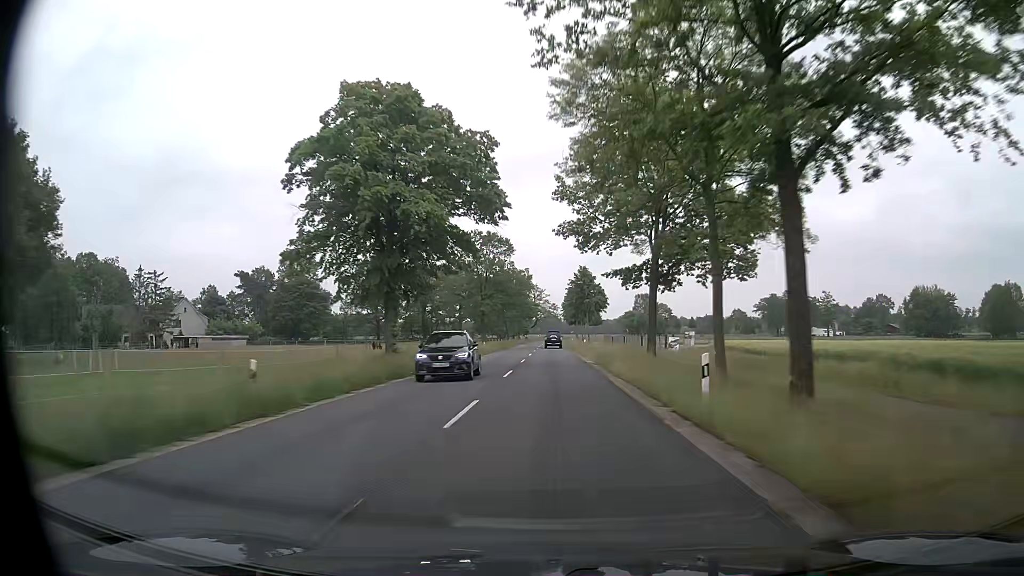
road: secondary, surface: asphalt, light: Day
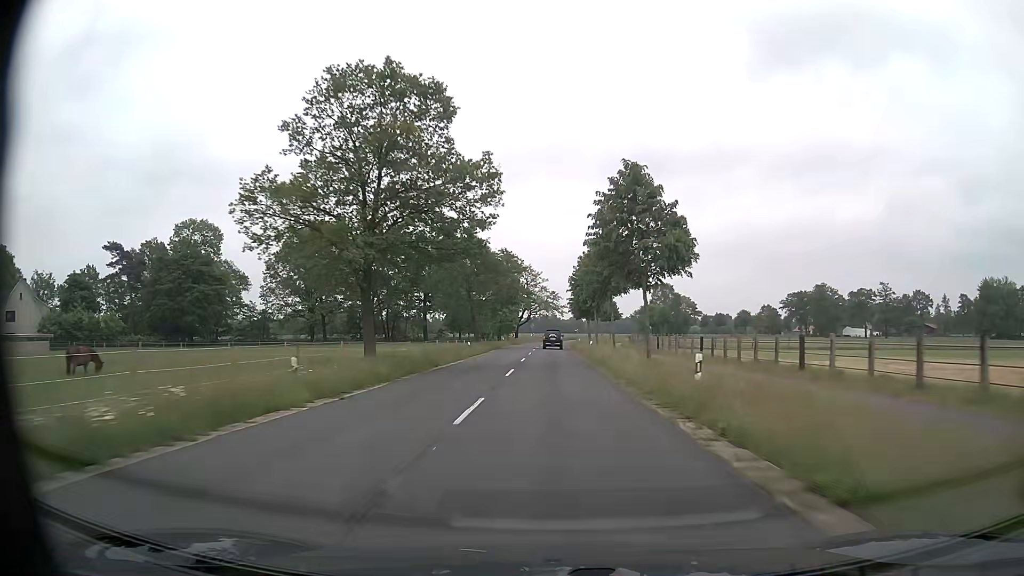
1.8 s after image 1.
(+0.1, +47.8) m; 0°
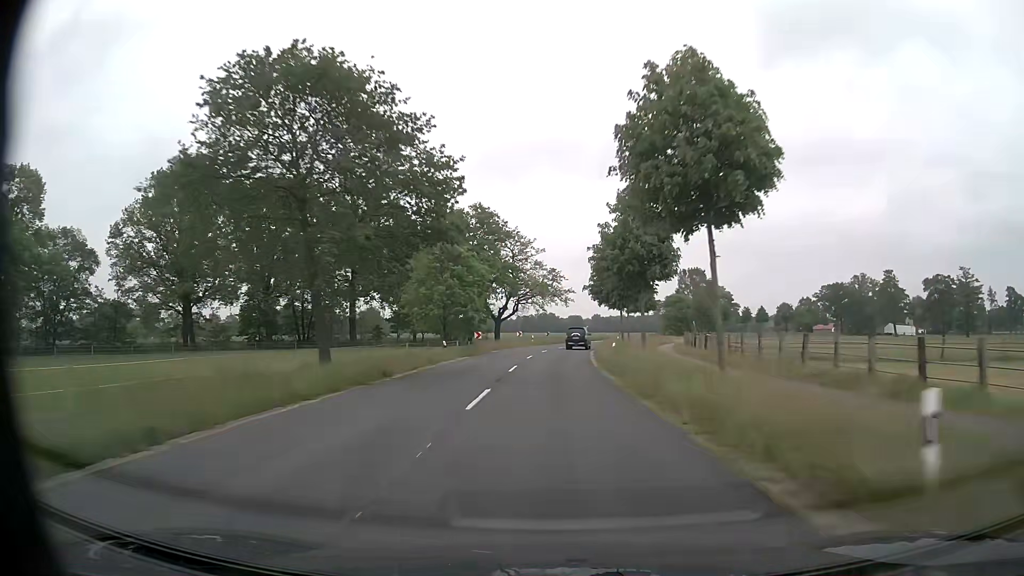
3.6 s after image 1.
(+0.1, +45.9) m; 0°
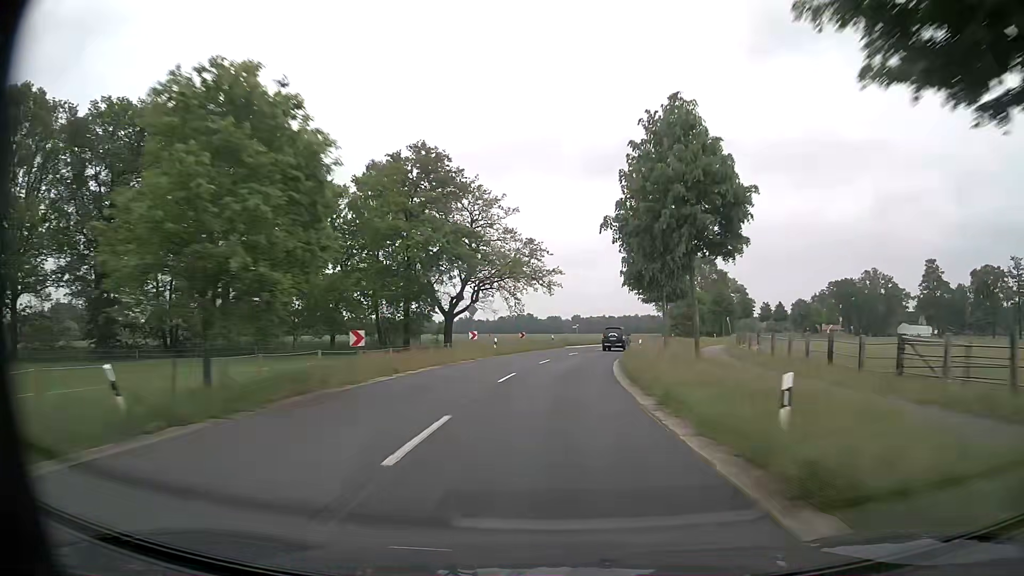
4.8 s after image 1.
(+0.3, +29.2) m; +2°
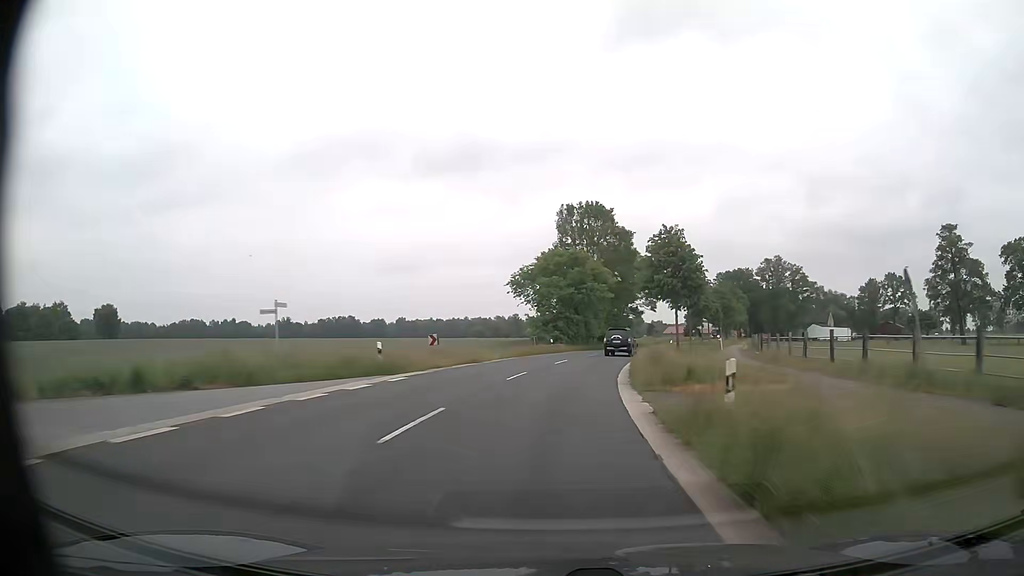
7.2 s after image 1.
(+6.3, +57.7) m; +14°
(0, +10) (+1, +20) (+2, +30) (+4, +40) (+6, +50) (+9, +59) (+11, +69) (+14, +78) (+18, +88) (+21, +97) m
